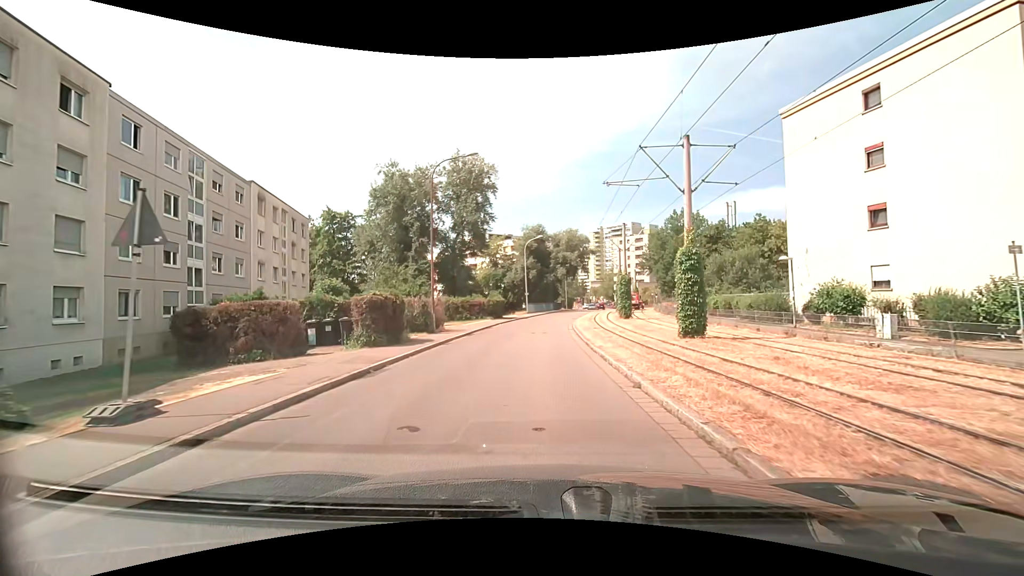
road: residential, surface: asphalt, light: Day
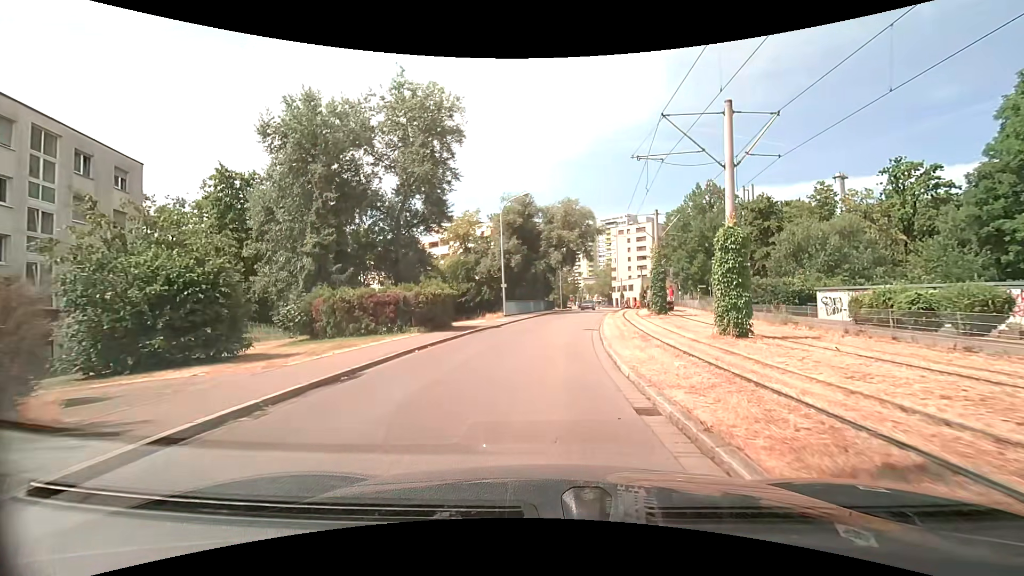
(-0.2, +22.5) m; +1°
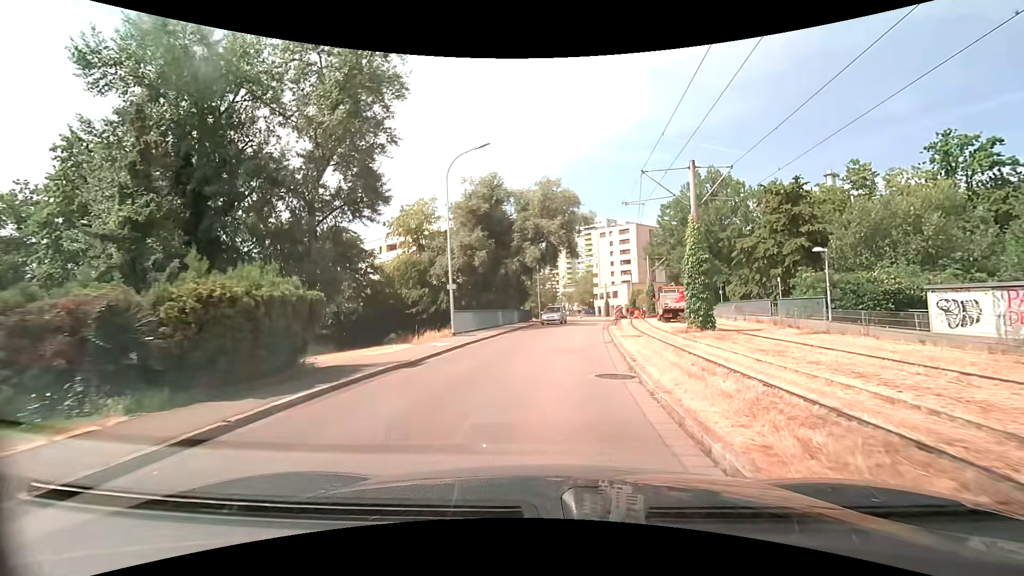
(+0.3, +13.4) m; +2°
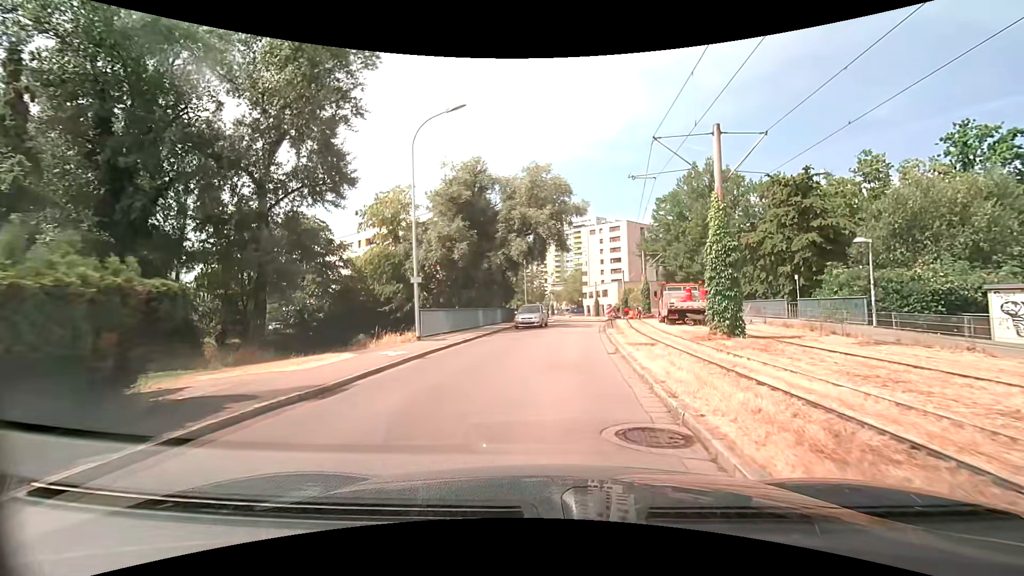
(+0.1, +4.4) m; +2°
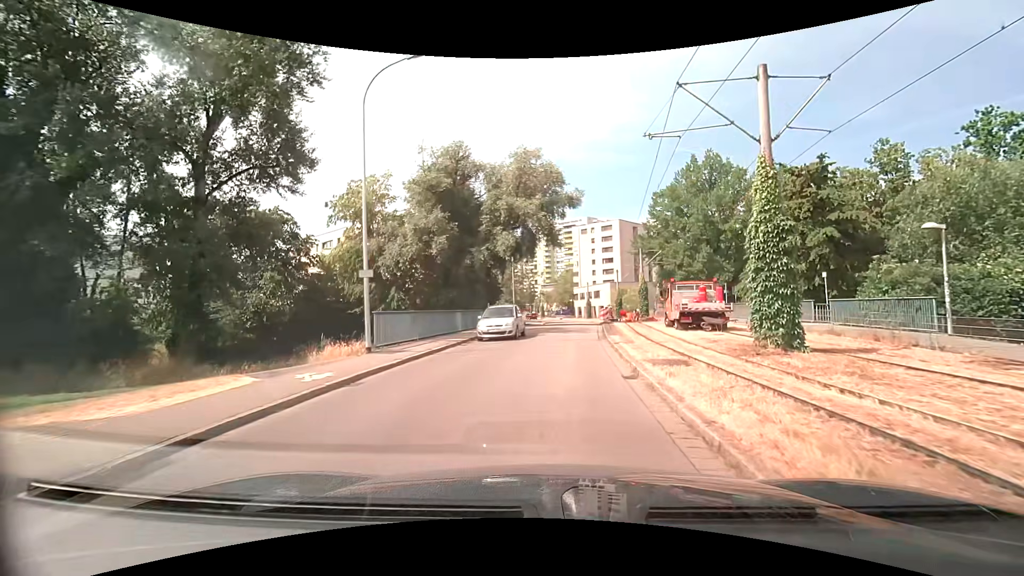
(0.0, +4.4) m; +1°
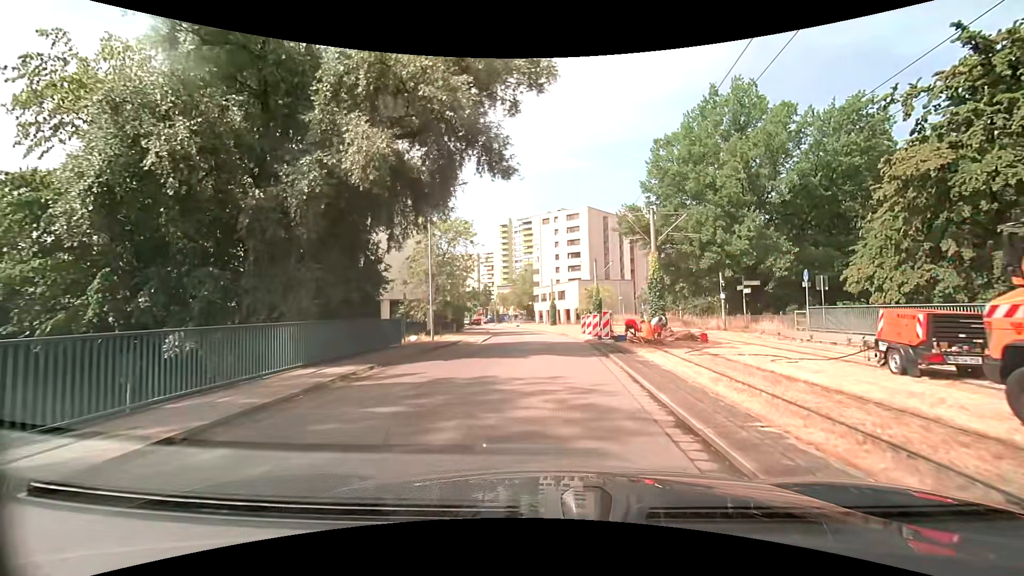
(+0.8, +22.1) m; +5°
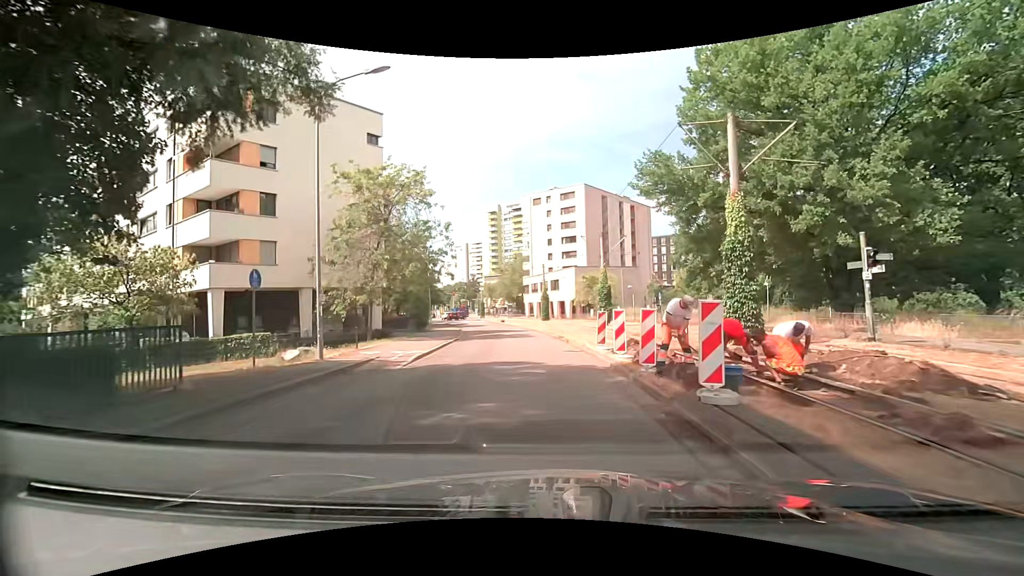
(+0.2, +13.4) m; +2°
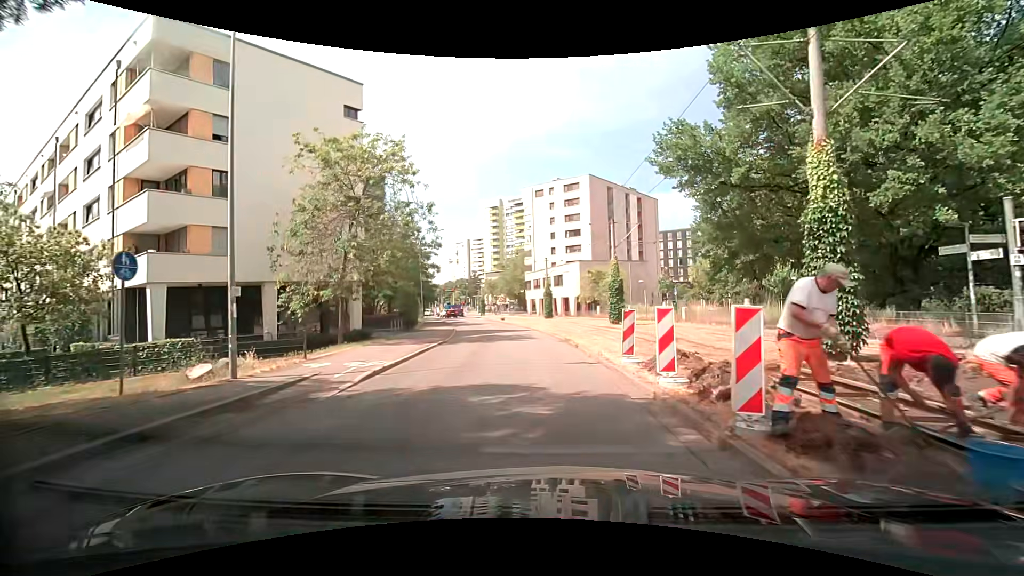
(0.0, +4.5) m; -1°
(0, +10) (0, +20) (-1, +30) (-3, +40) (-5, +50) (-7, +59) (-9, +69) (-12, +79) (-16, +88) (-19, +97) m
